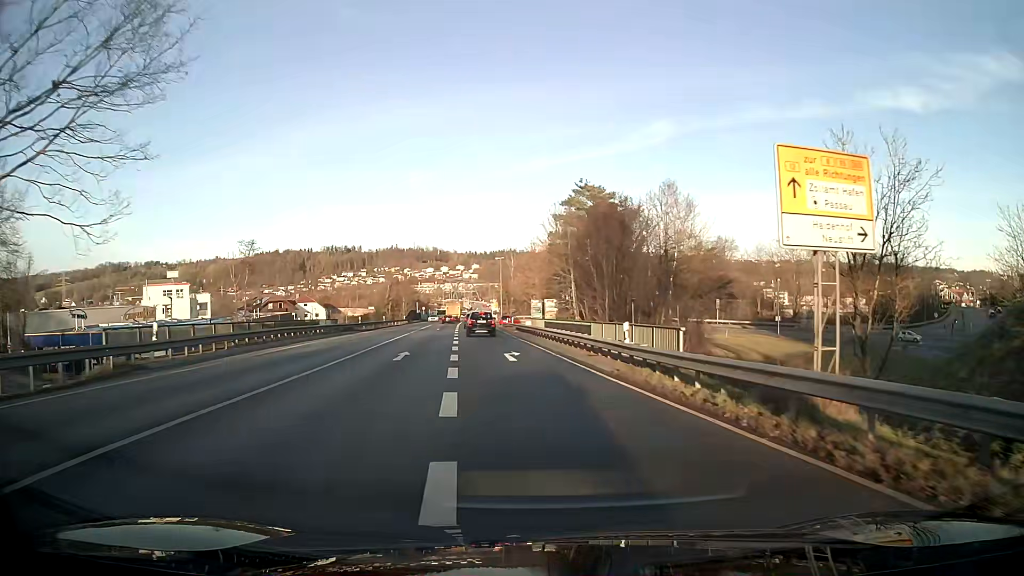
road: primary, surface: asphalt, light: Day
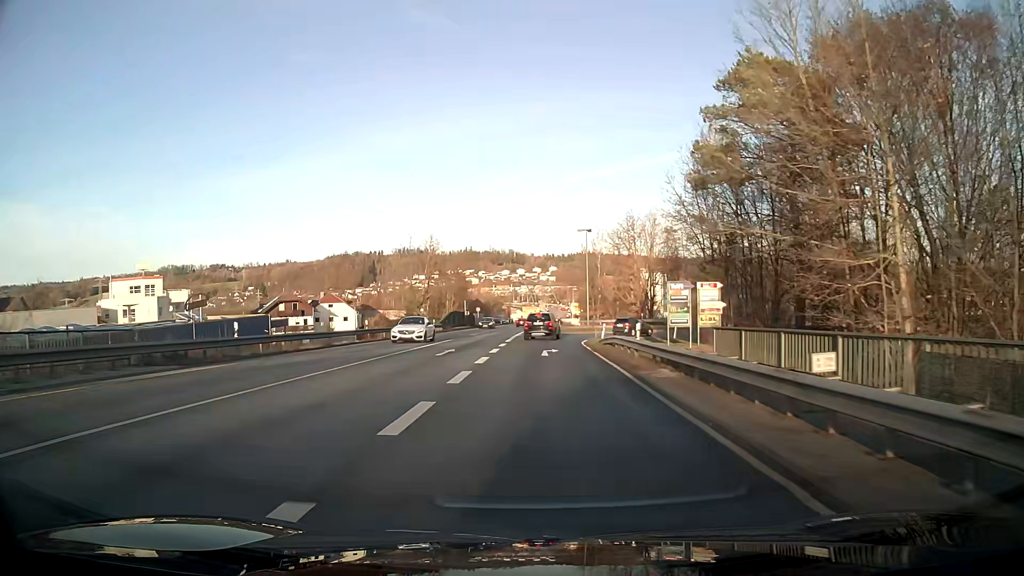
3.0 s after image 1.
(-2.3, +37.7) m; -6°
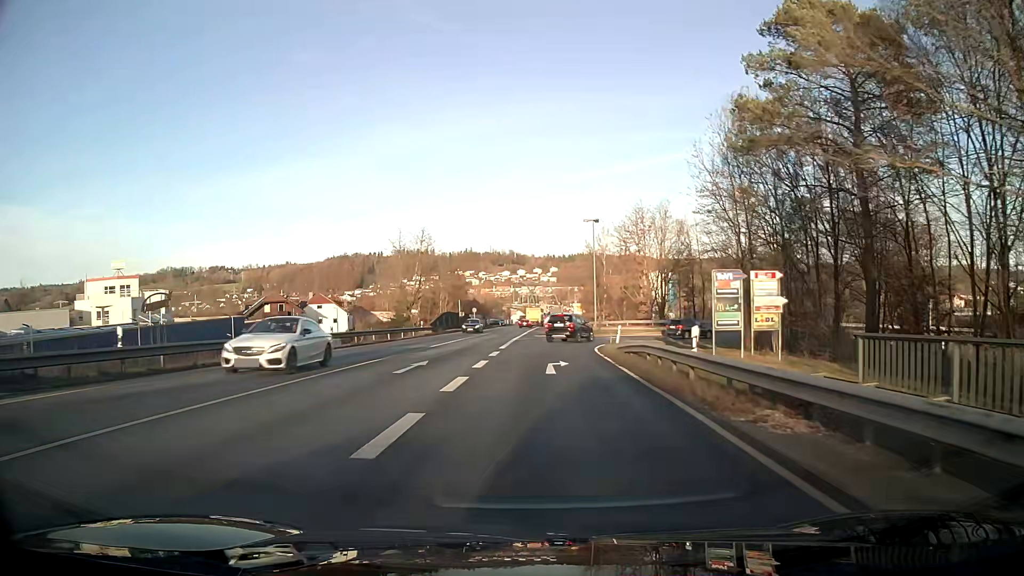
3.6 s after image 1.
(0.0, +7.4) m; 0°
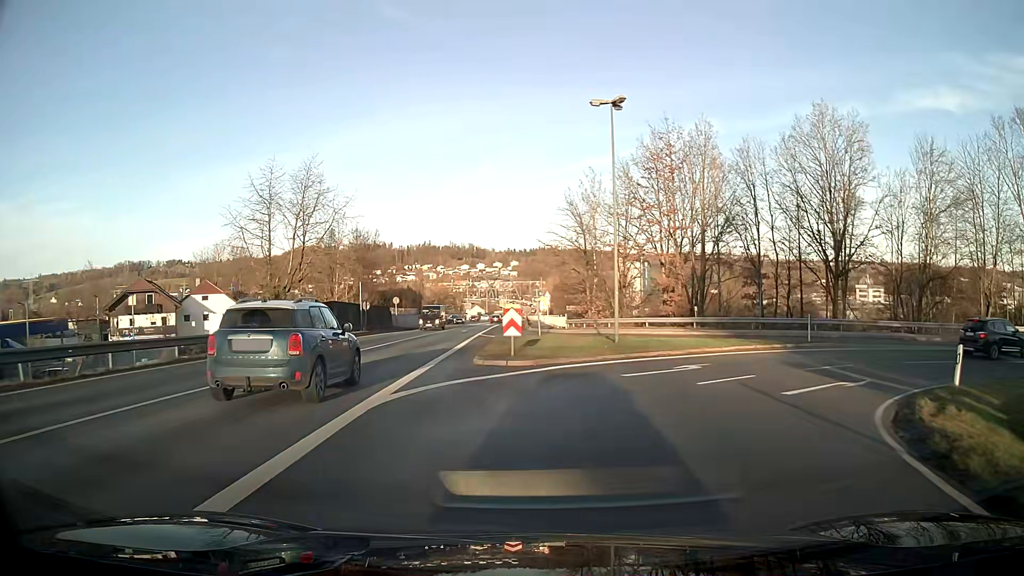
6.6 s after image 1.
(+0.9, +32.6) m; +5°
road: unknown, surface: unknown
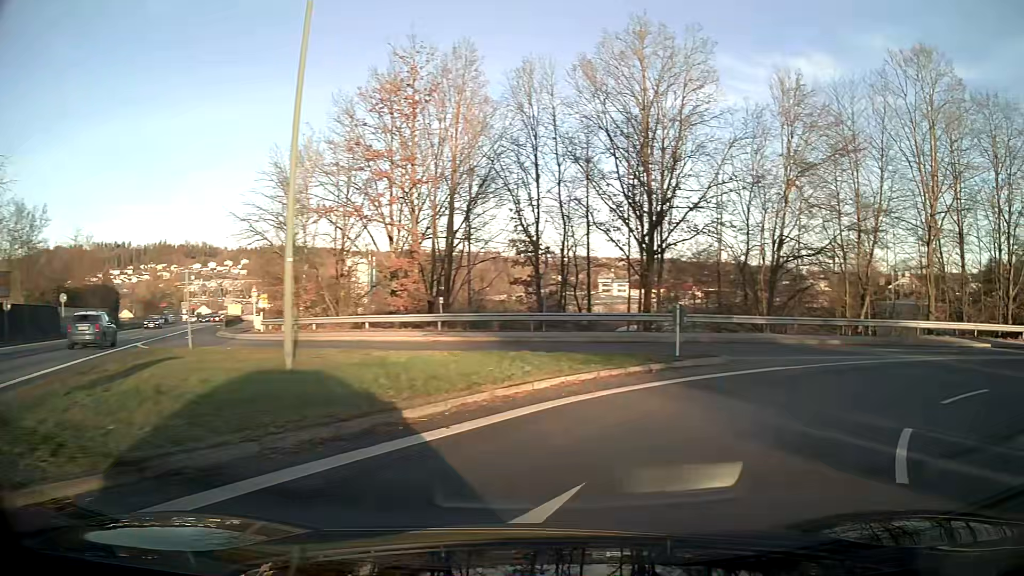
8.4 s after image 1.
(+2.8, +14.4) m; +28°
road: primary_link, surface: asphalt
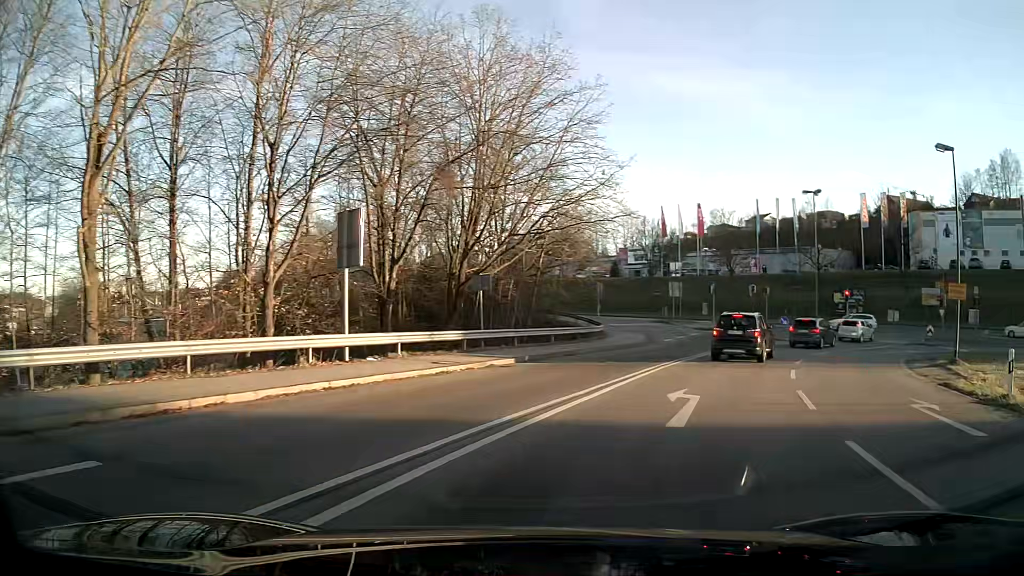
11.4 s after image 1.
(+11.2, +16.7) m; +63°
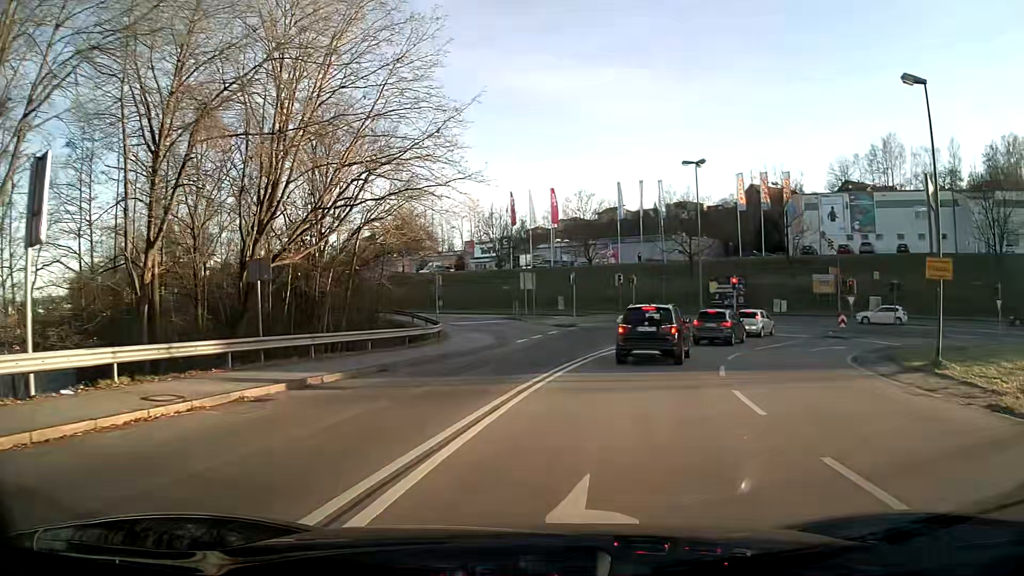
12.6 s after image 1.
(+0.9, +7.7) m; +12°
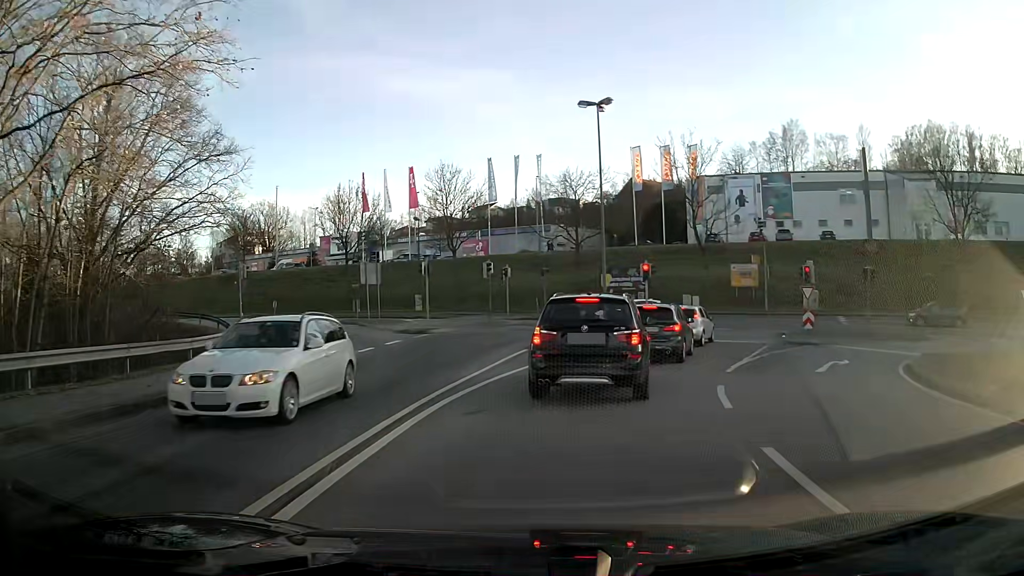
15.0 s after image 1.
(+1.1, +11.7) m; +9°
(+1, +10) (+4, +20) (+7, +29) (+8, +39) (+3, +47) (-6, +51) (-16, +54) (-26, +56) (-35, +59) (-45, +61) m
